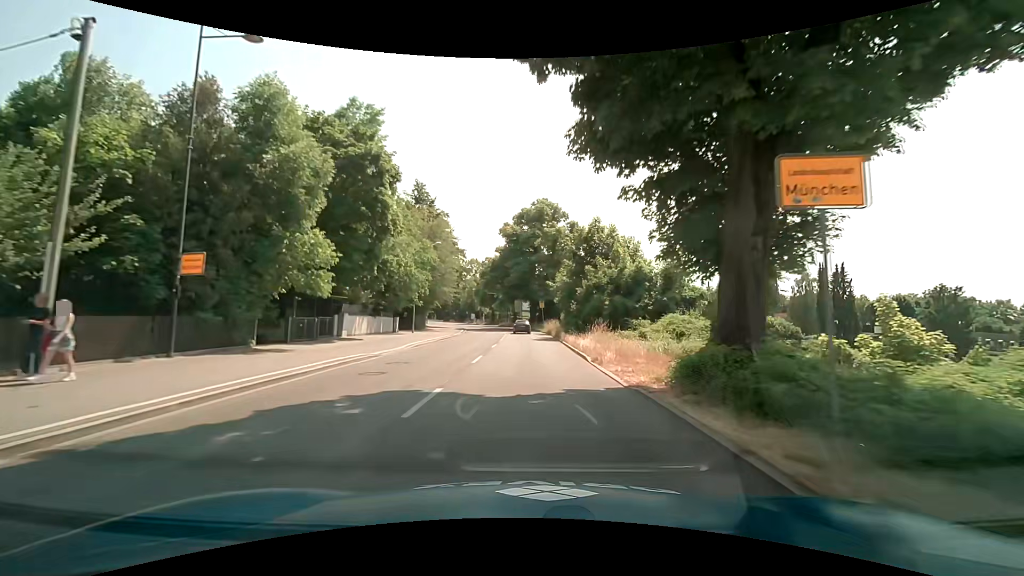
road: secondary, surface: asphalt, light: Day
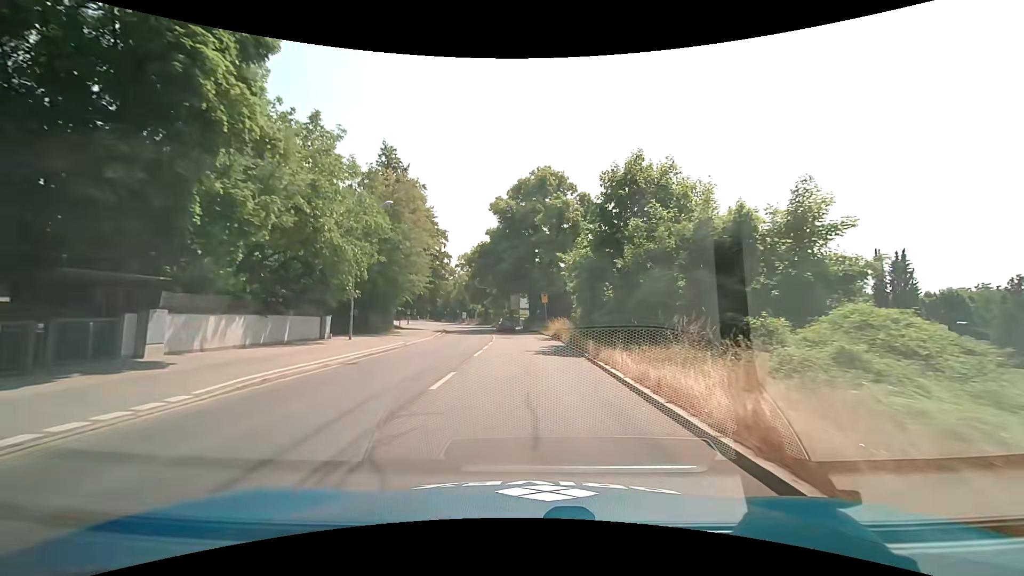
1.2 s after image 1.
(+0.1, +15.3) m; +1°
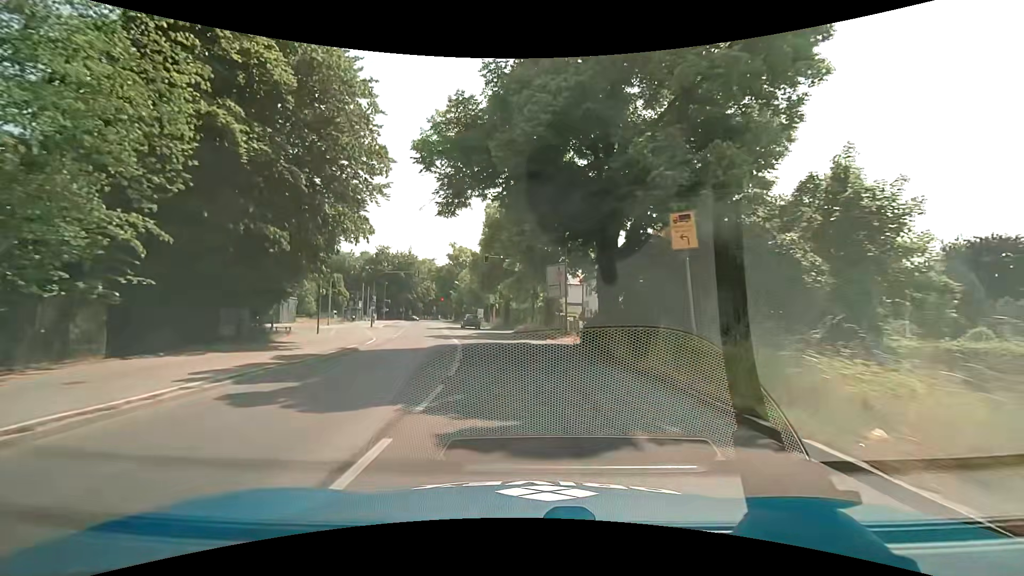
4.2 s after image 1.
(-1.1, +38.2) m; -5°
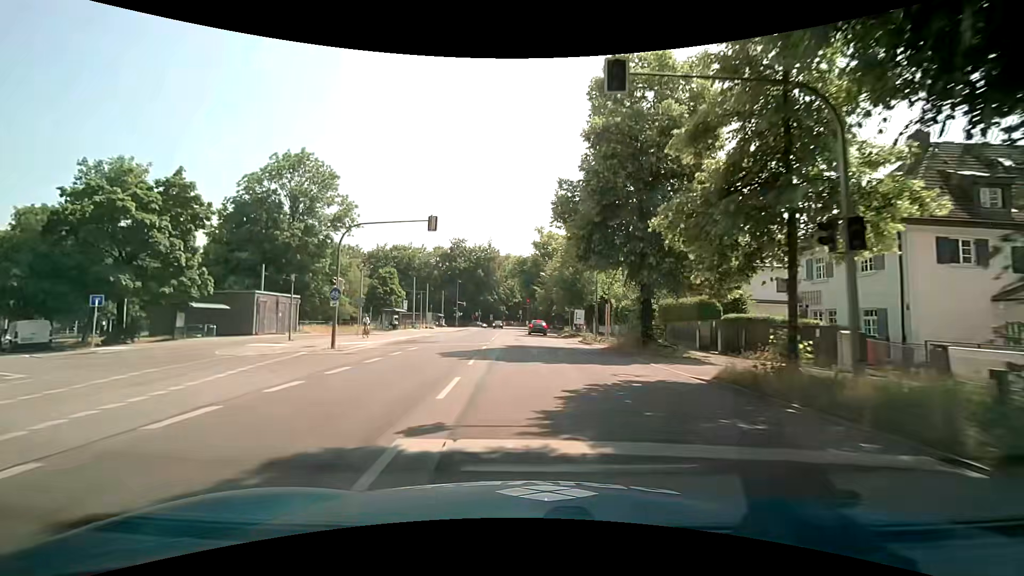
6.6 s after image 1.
(-2.7, +30.2) m; -11°
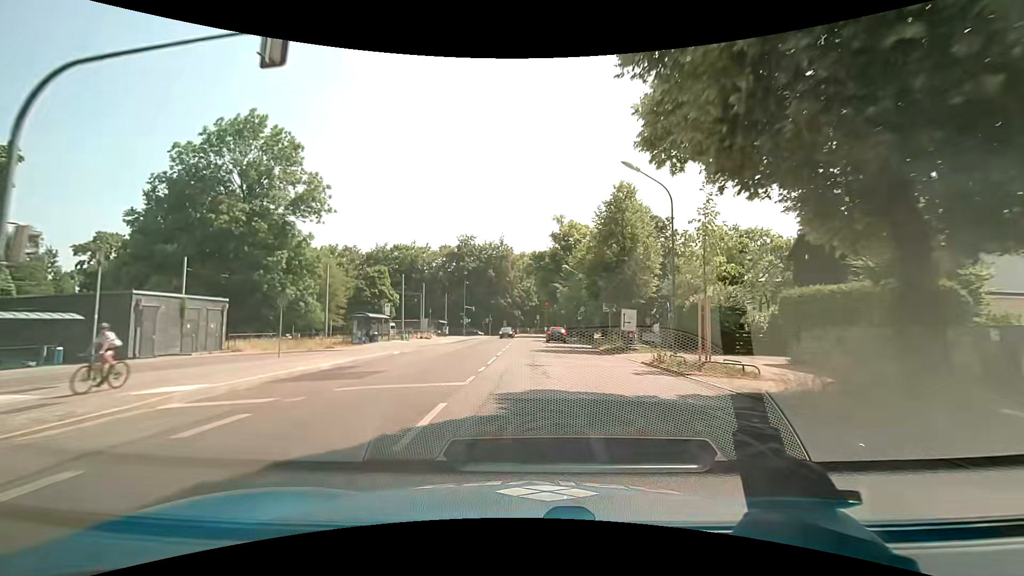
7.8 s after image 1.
(-0.1, +15.2) m; -1°
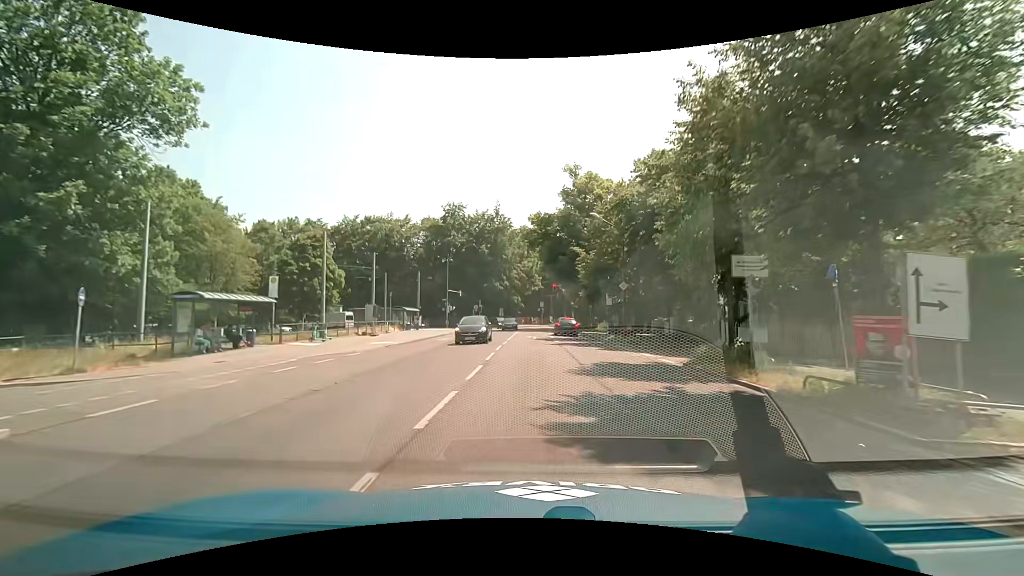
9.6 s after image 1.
(-0.1, +21.7) m; 0°
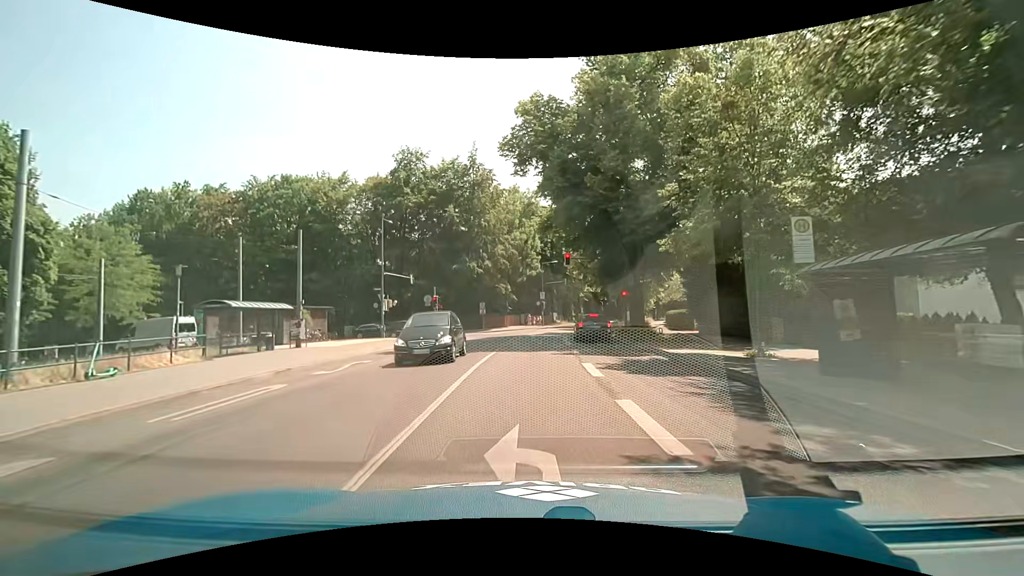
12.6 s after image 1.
(0.0, +30.1) m; 0°
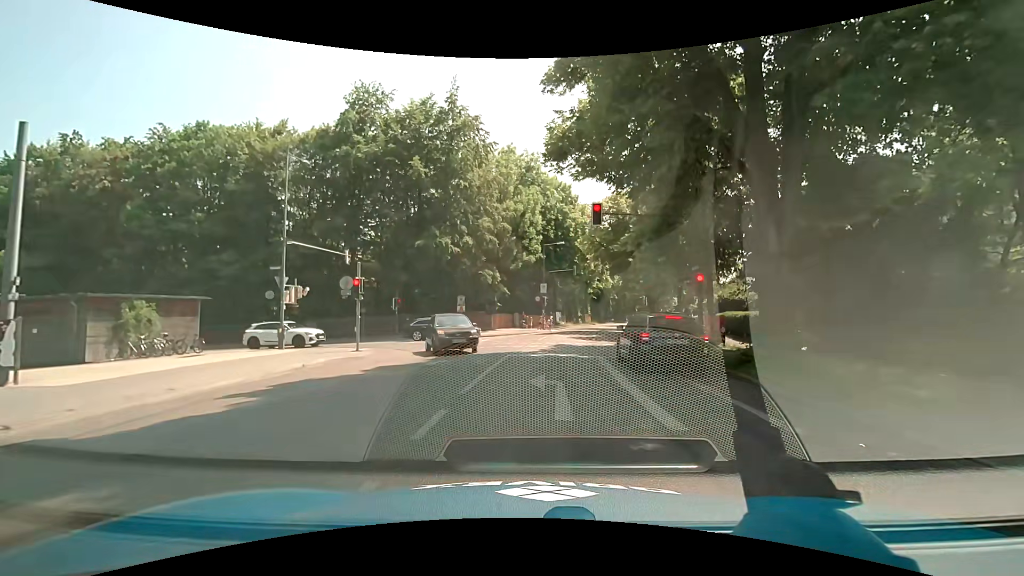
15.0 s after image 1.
(0.0, +16.5) m; 0°
